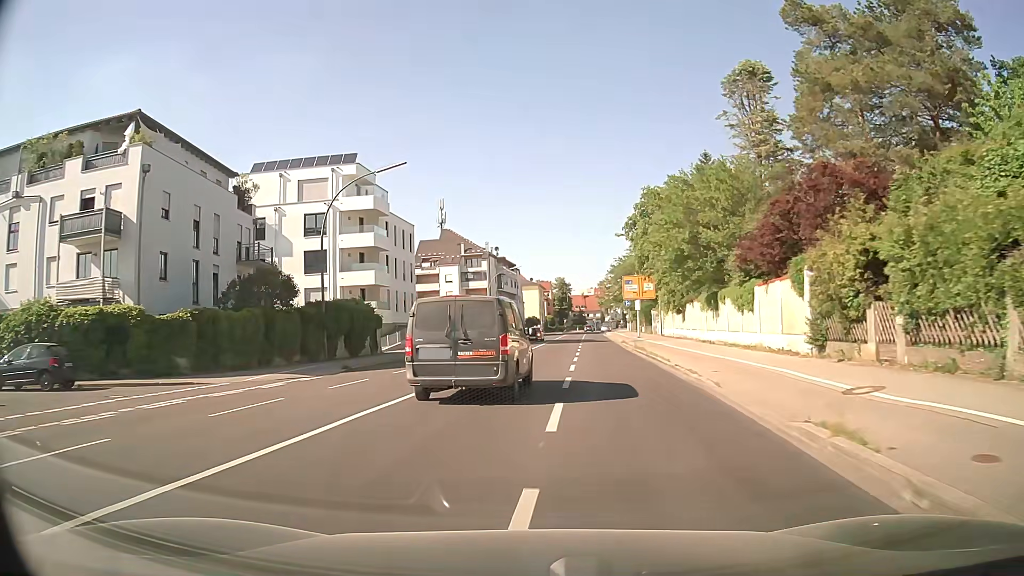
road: secondary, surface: asphalt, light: Day
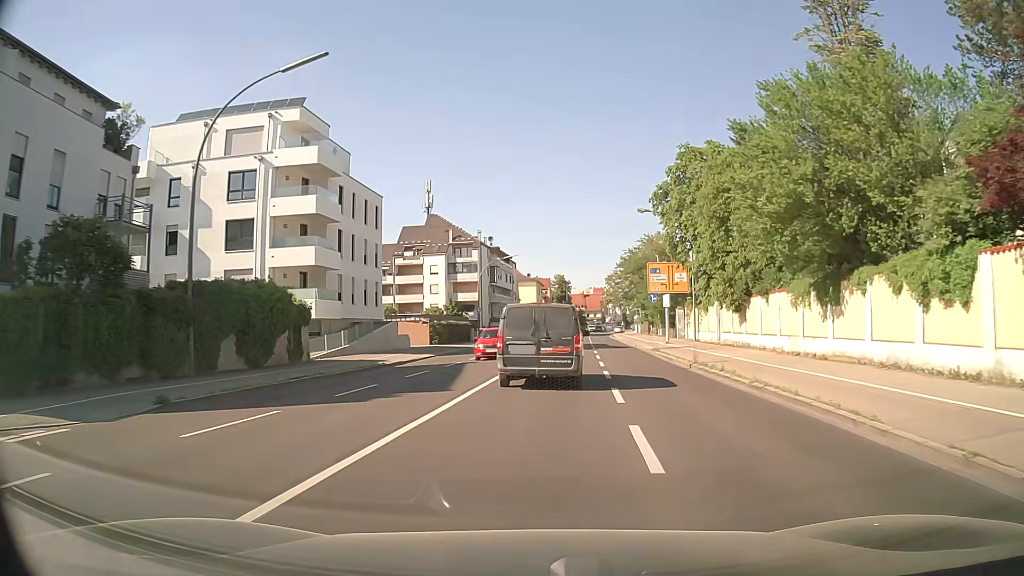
(-0.1, +14.4) m; 0°
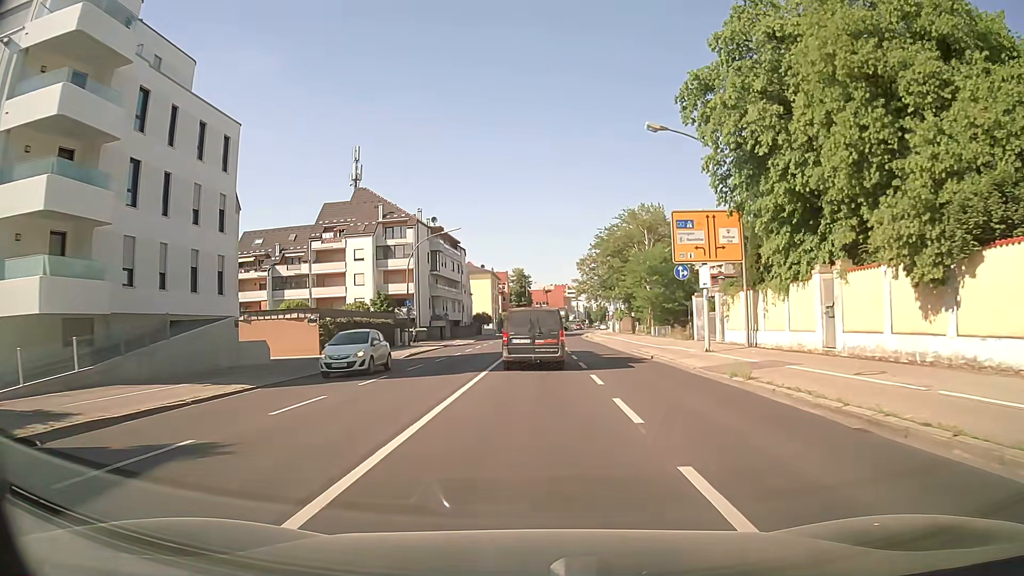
(+0.8, +20.9) m; +4°
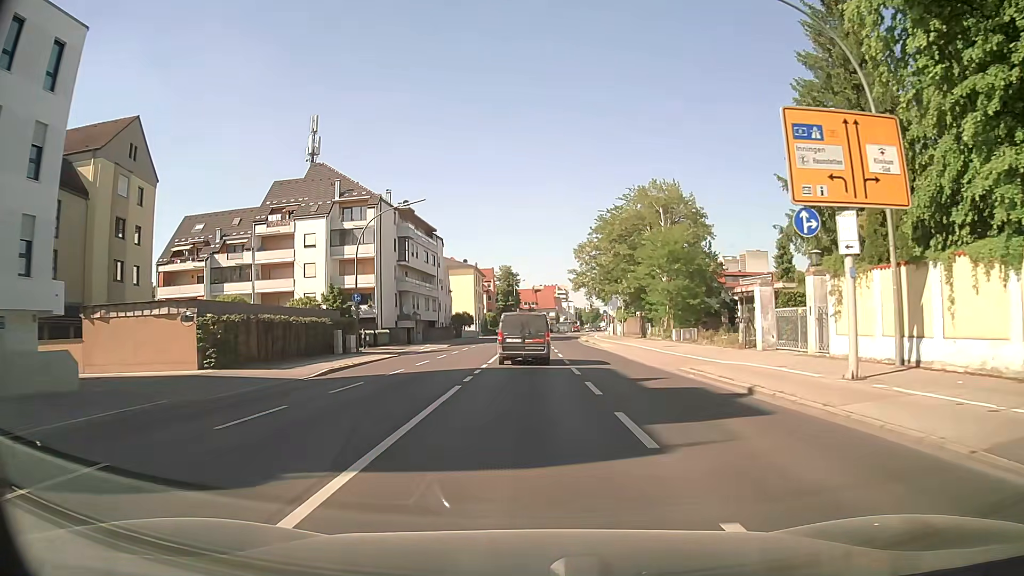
(+0.1, +13.8) m; +1°
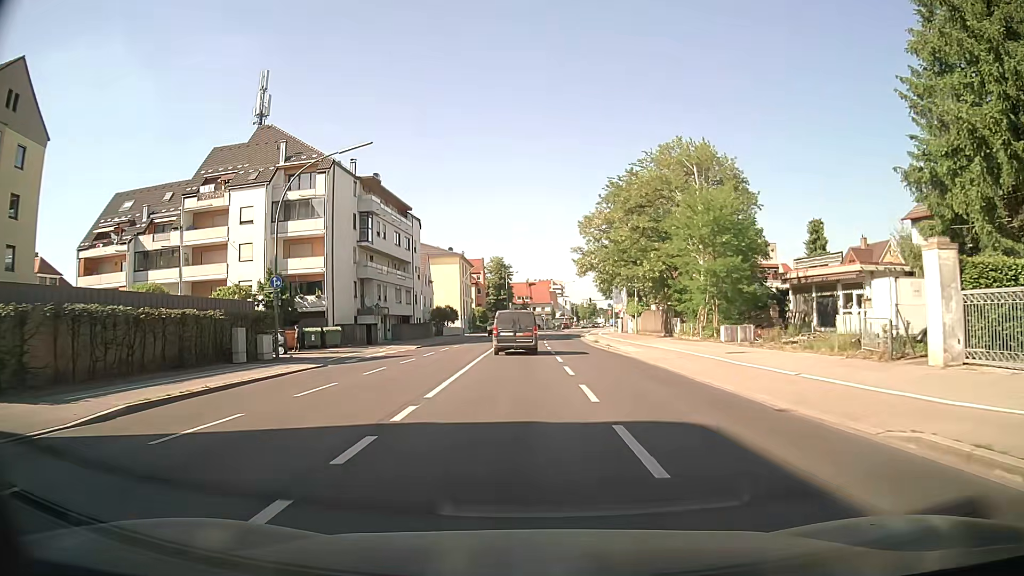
(+0.1, +13.5) m; 0°
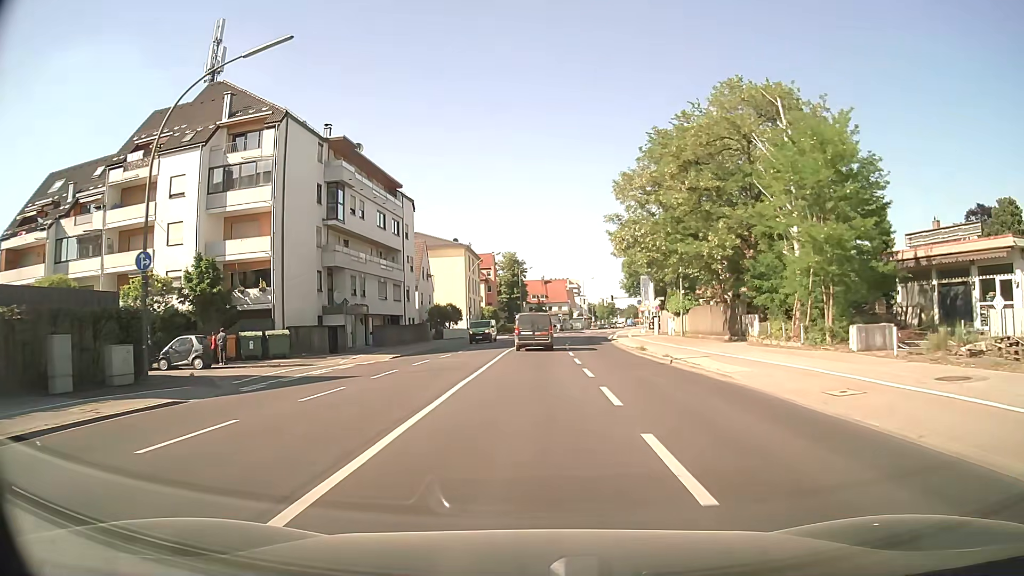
(0.0, +12.8) m; -1°
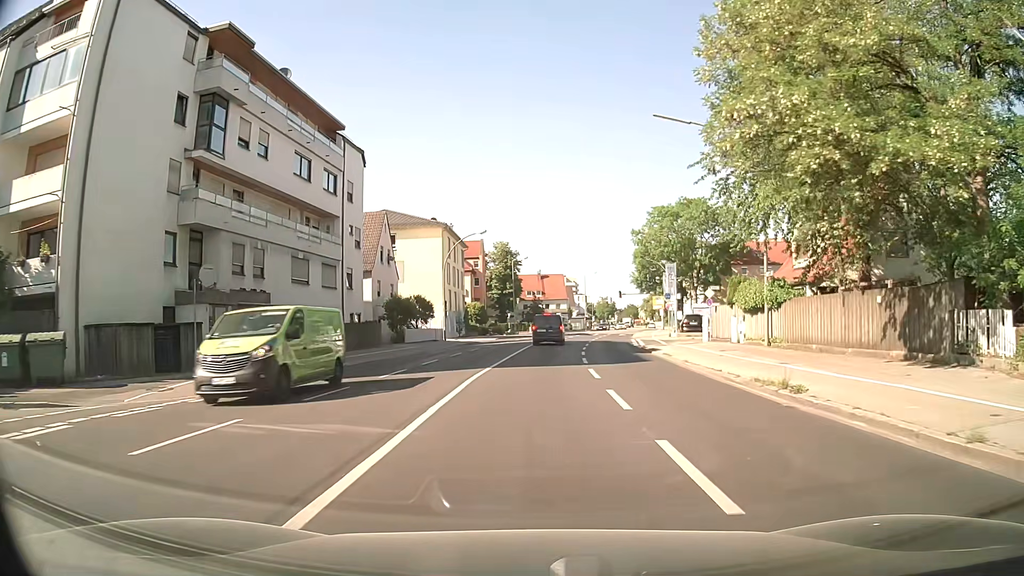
(0.0, +18.1) m; +1°
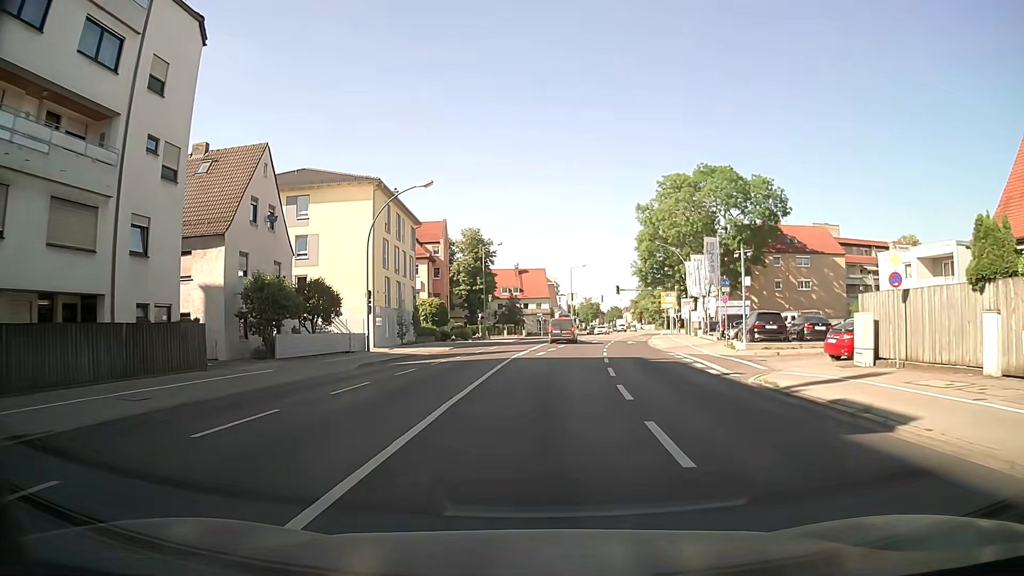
(+0.3, +22.3) m; +2°
